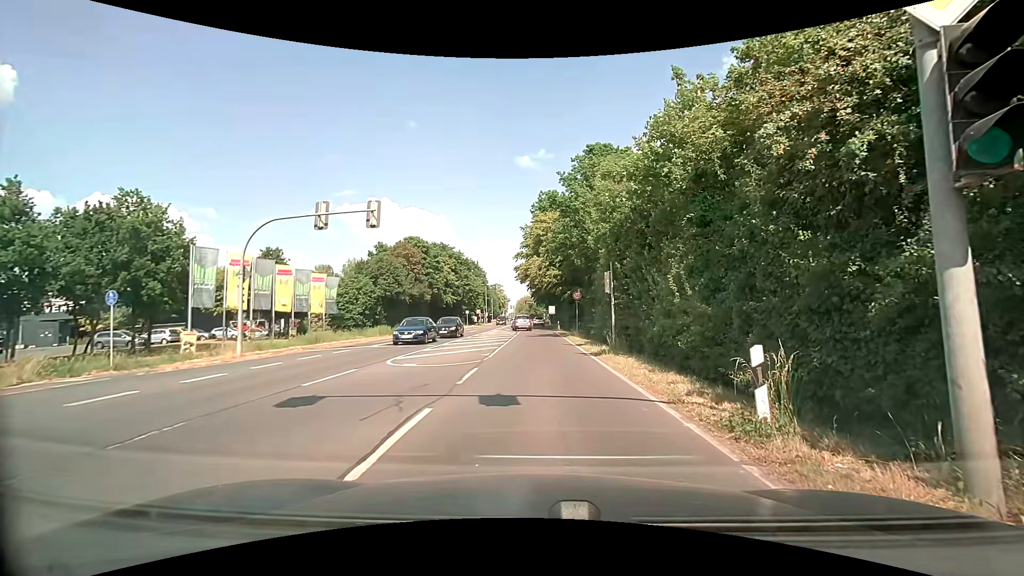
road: secondary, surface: asphalt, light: Day
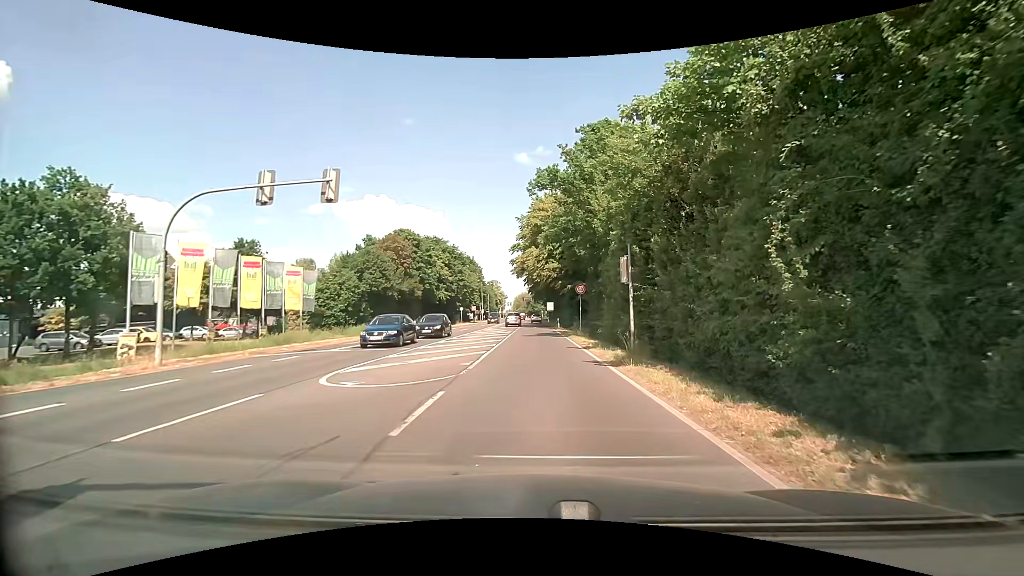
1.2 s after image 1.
(-0.1, +4.9) m; -1°
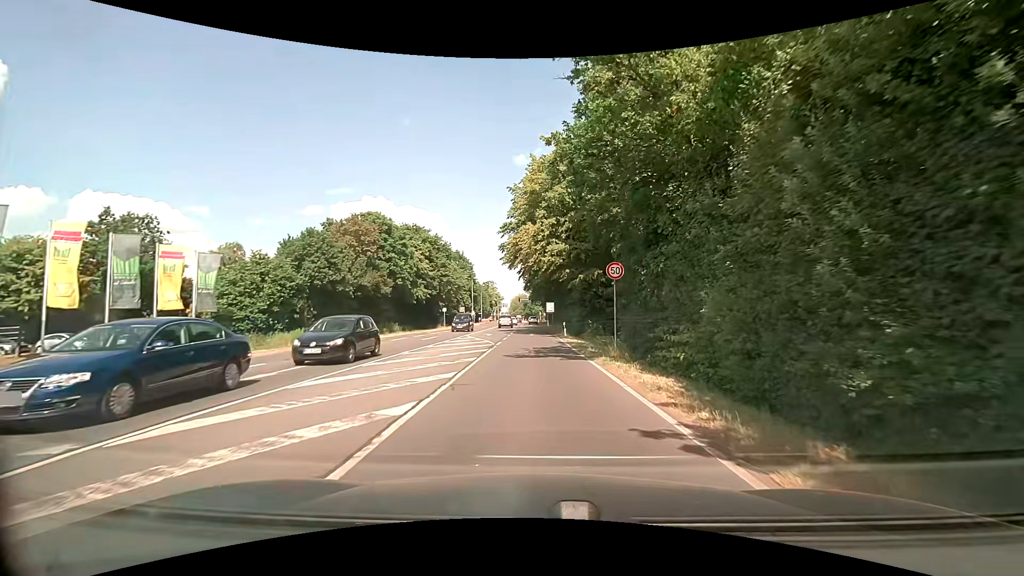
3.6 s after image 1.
(+0.1, +15.4) m; +1°
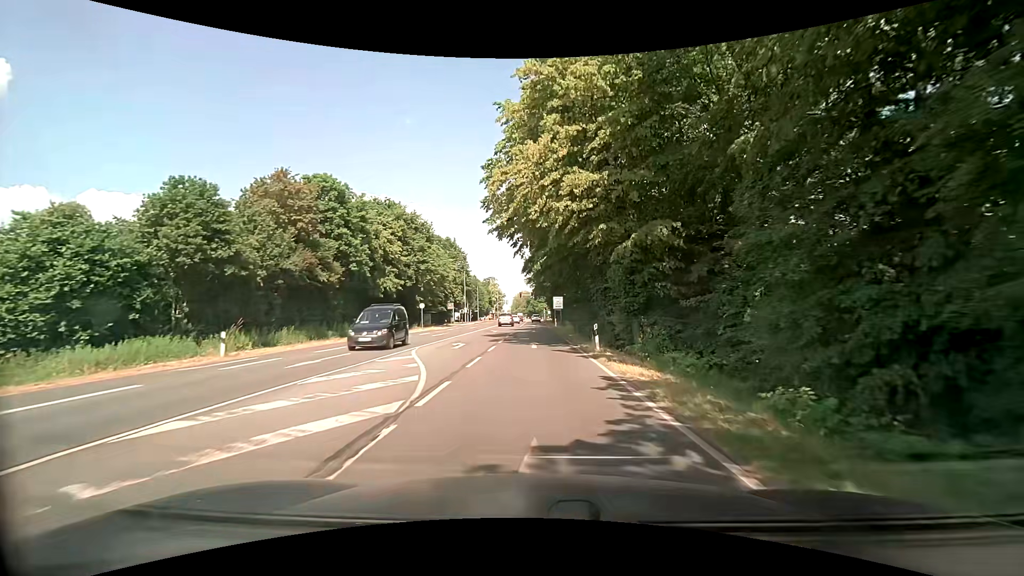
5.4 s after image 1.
(-0.2, +17.8) m; -1°
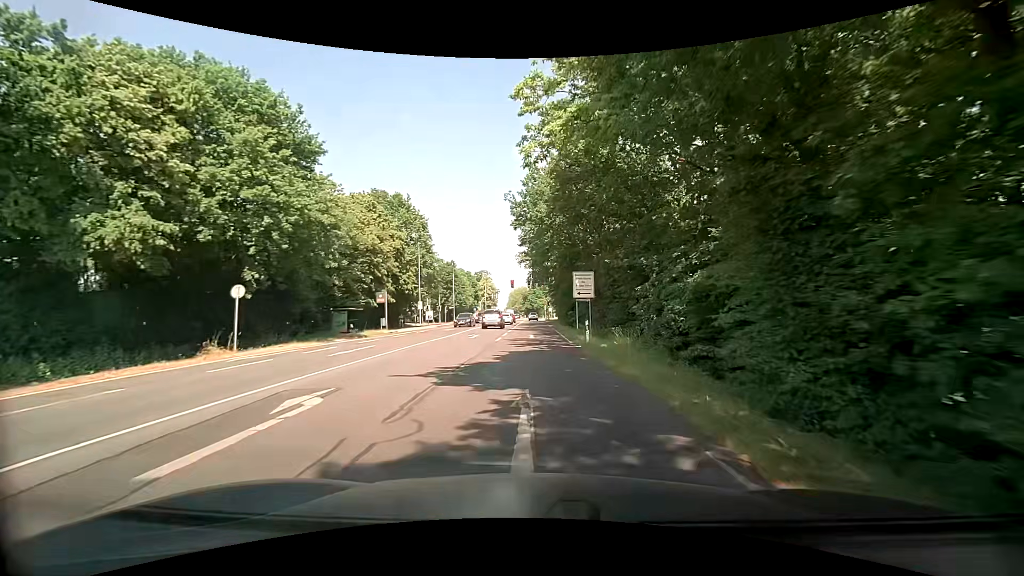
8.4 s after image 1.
(-0.2, +37.0) m; 0°
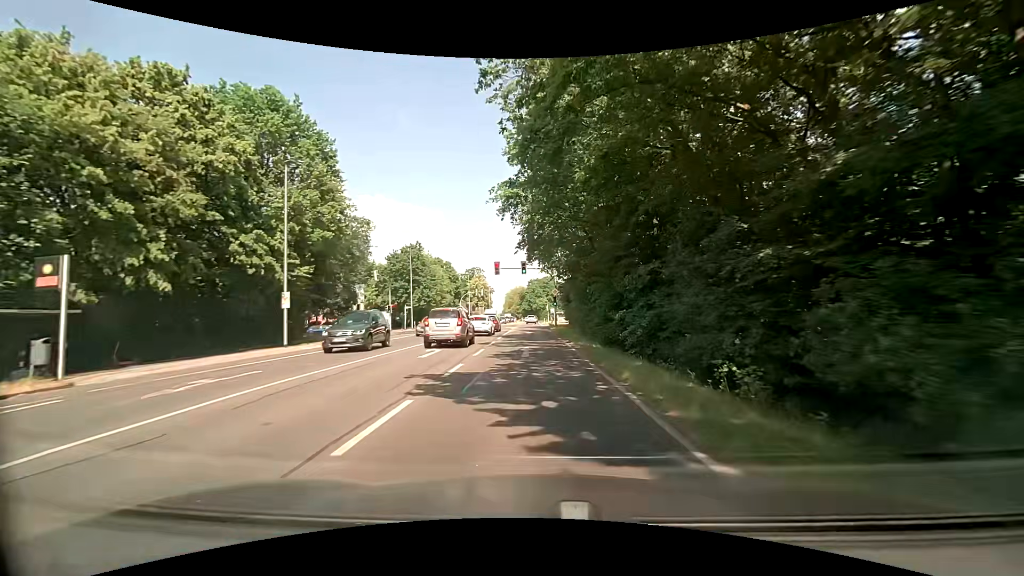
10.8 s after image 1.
(0.0, +31.6) m; 0°
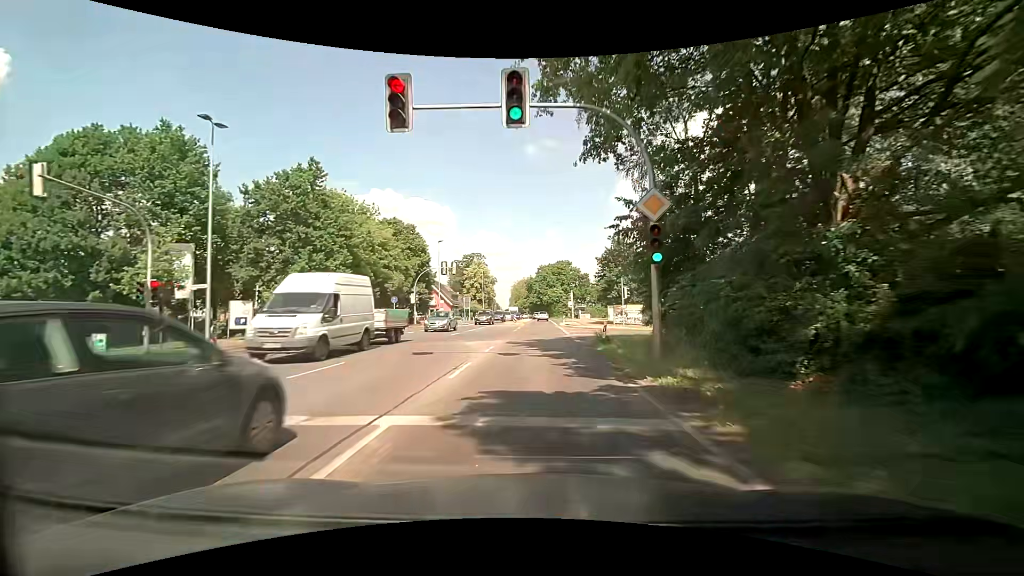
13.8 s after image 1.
(-0.2, +40.3) m; -1°
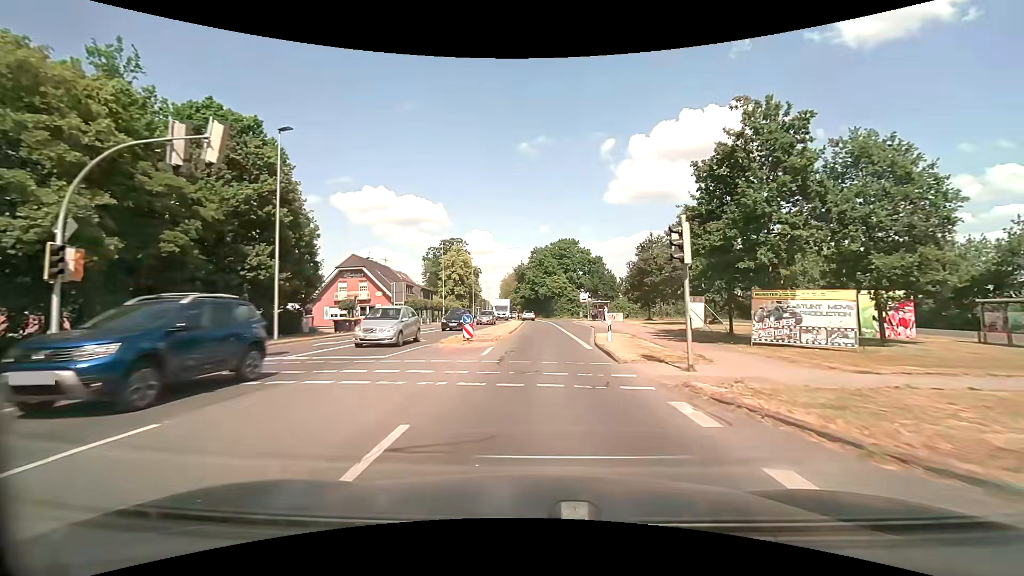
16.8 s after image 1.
(+0.2, +37.8) m; +1°
(0, +10) (0, +20) (+1, +30) (+1, +40) (+1, +50) (+1, +60) (+1, +70) (0, +80) (-1, +90) (-2, +100) m
